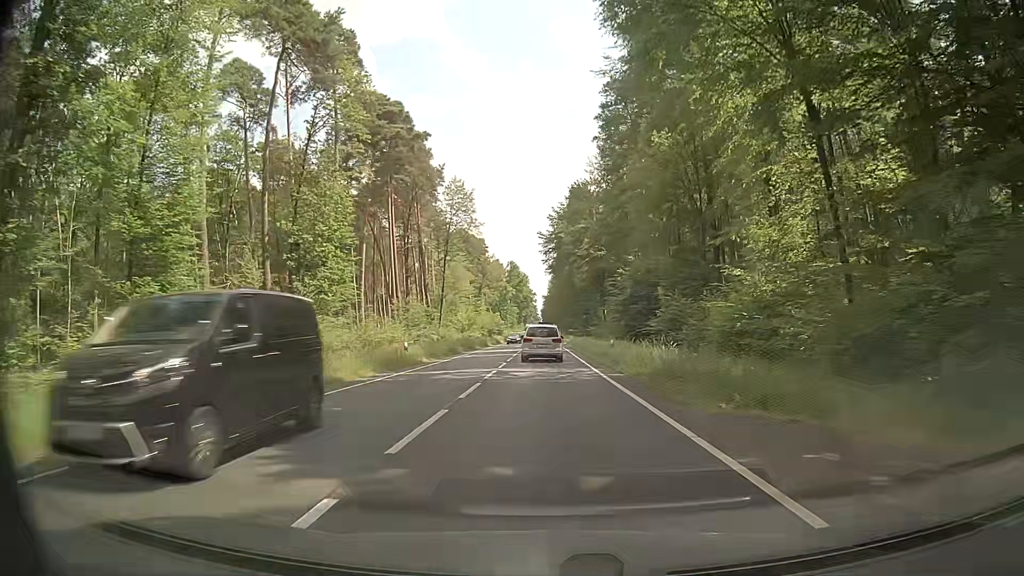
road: primary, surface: asphalt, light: Day
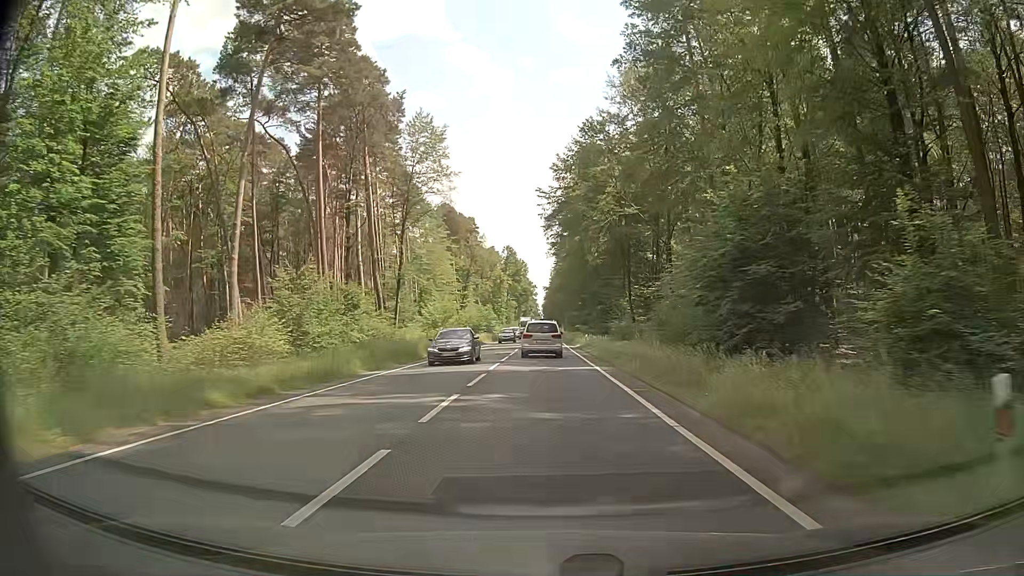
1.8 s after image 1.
(-0.3, +28.7) m; -1°
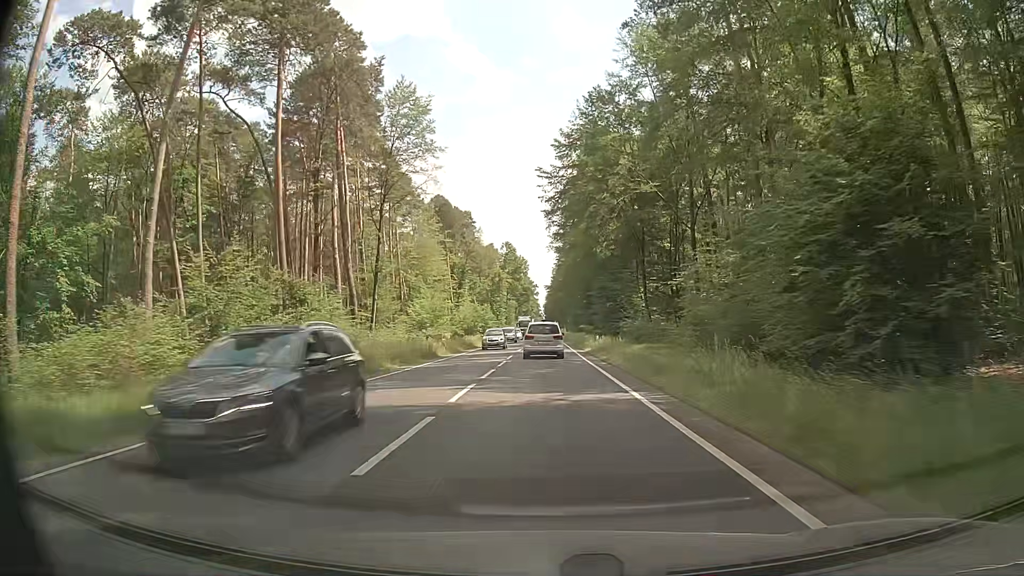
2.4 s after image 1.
(0.0, +9.5) m; 0°
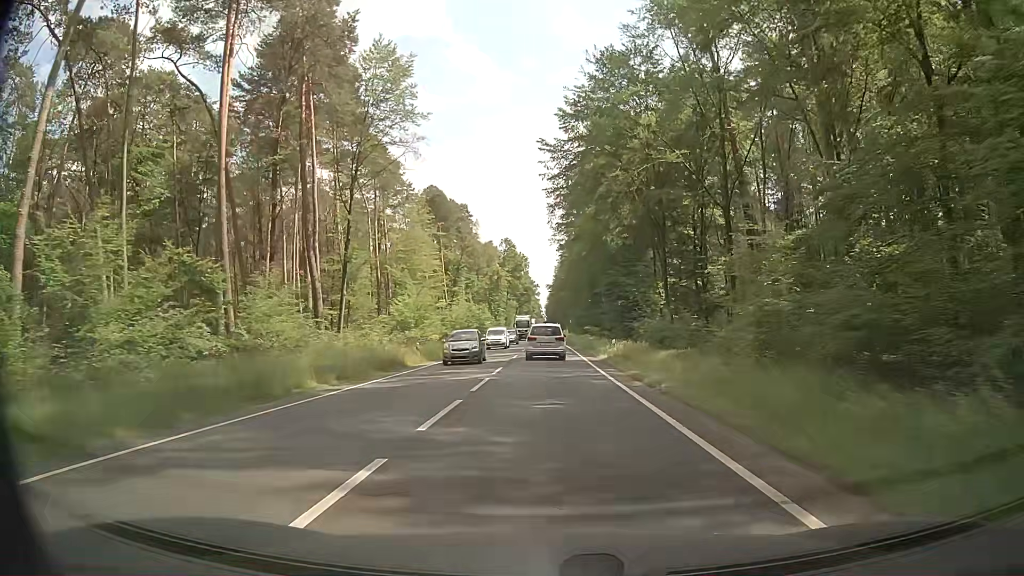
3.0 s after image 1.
(0.0, +9.5) m; 0°
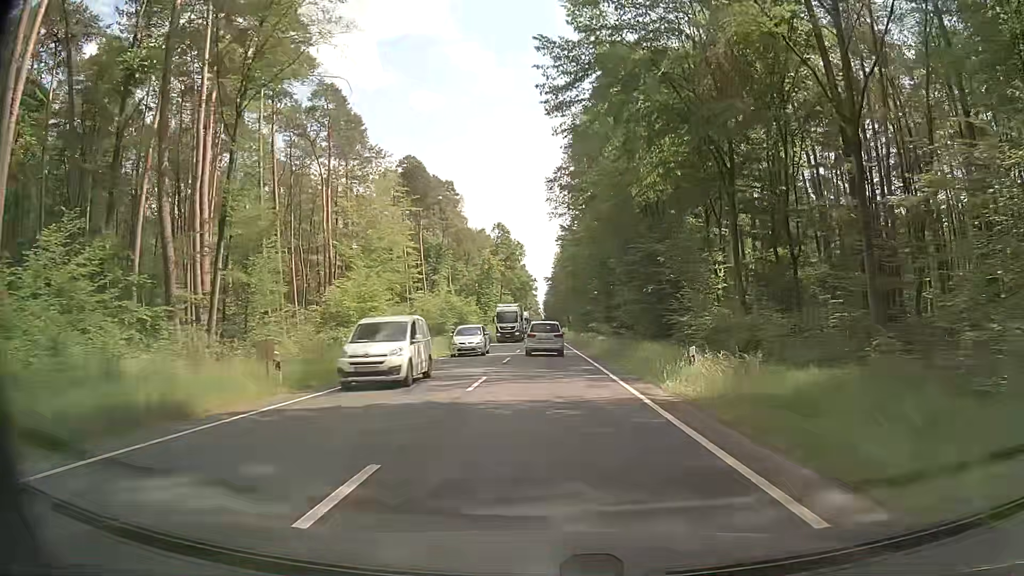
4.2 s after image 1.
(+0.1, +18.9) m; +1°
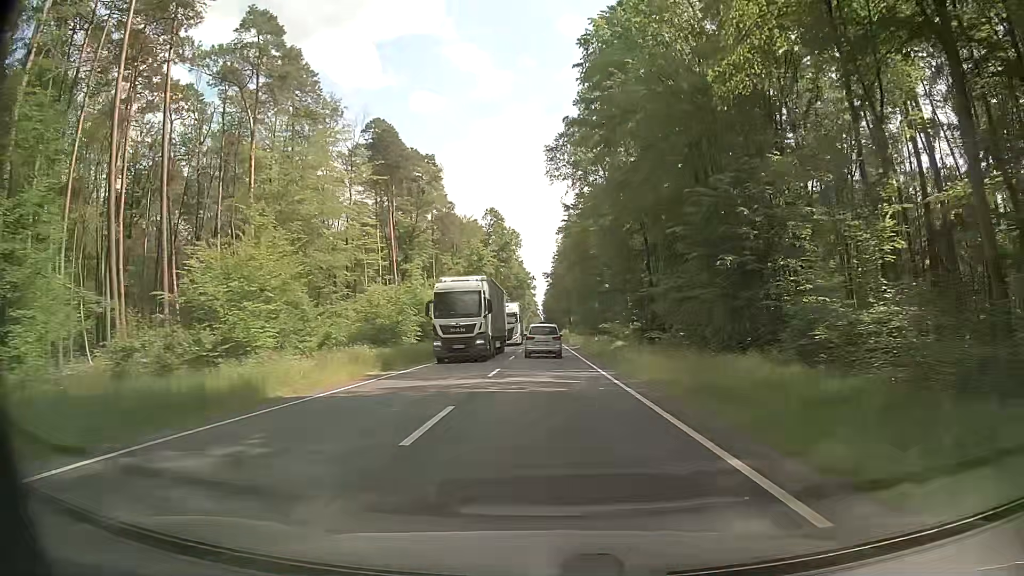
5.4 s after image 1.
(0.0, +19.0) m; 0°
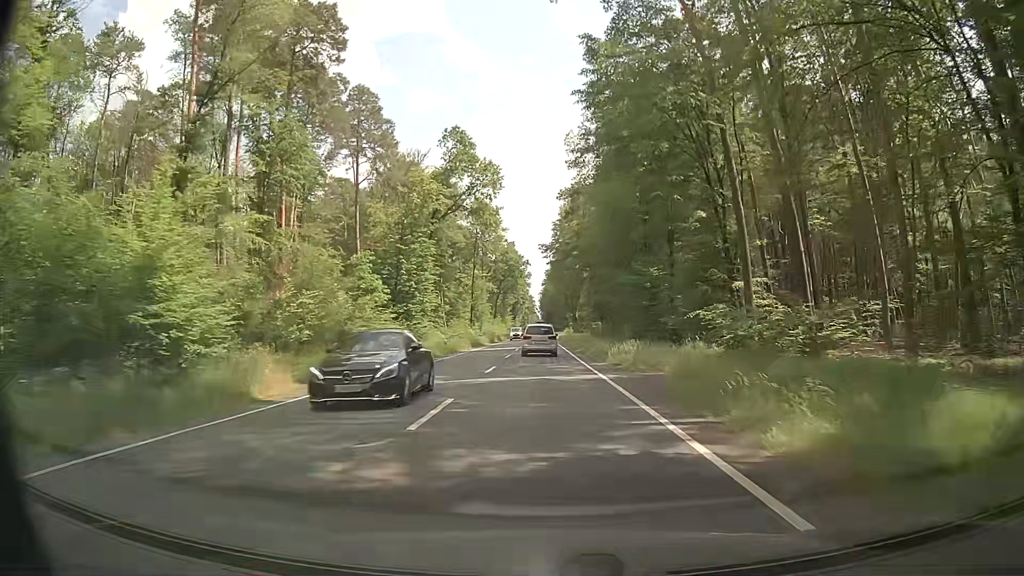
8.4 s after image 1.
(-0.3, +47.8) m; -1°
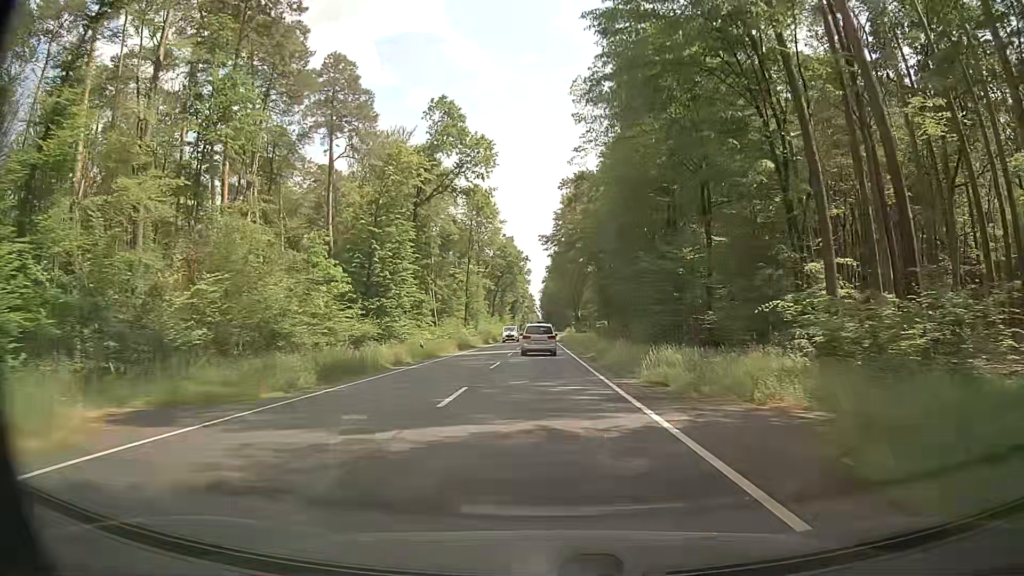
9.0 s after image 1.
(+0.1, +9.6) m; 0°
(0, +10) (0, +20) (0, +30) (0, +40) (0, +50) (0, +60) (0, +70) (0, +80) (0, +90) (0, +100) m
